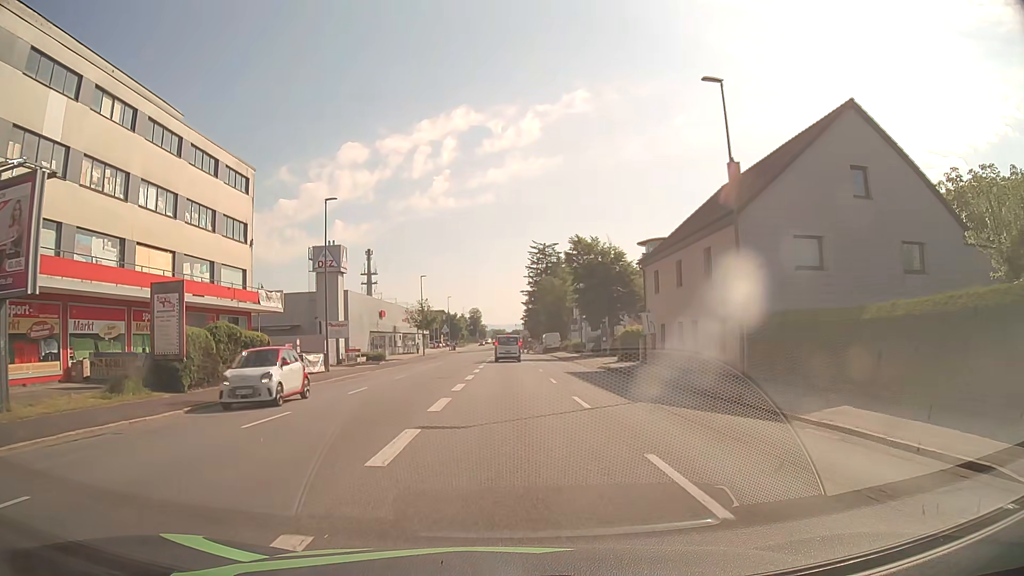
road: tertiary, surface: asphalt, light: Day
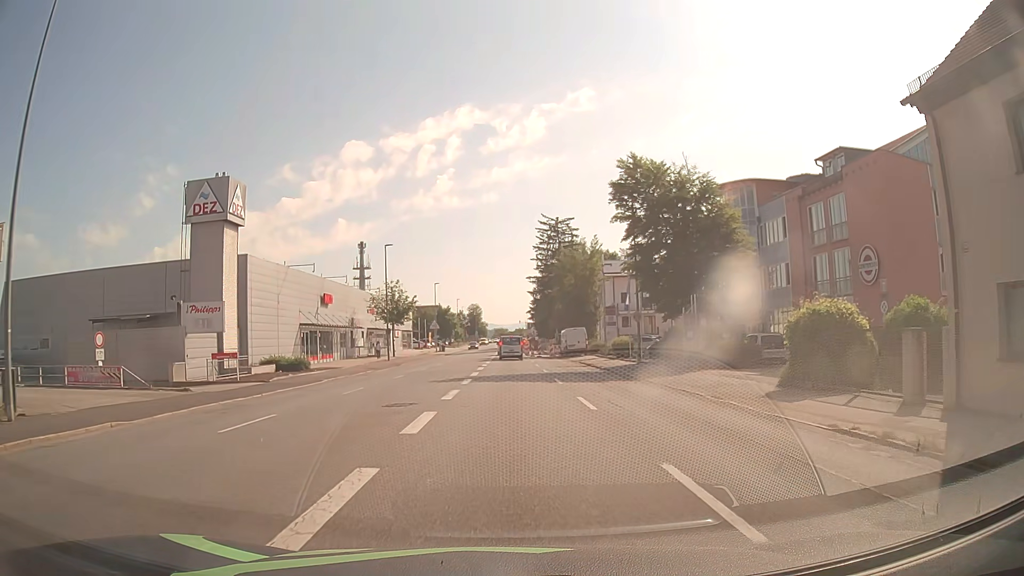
(+0.2, +27.6) m; 0°
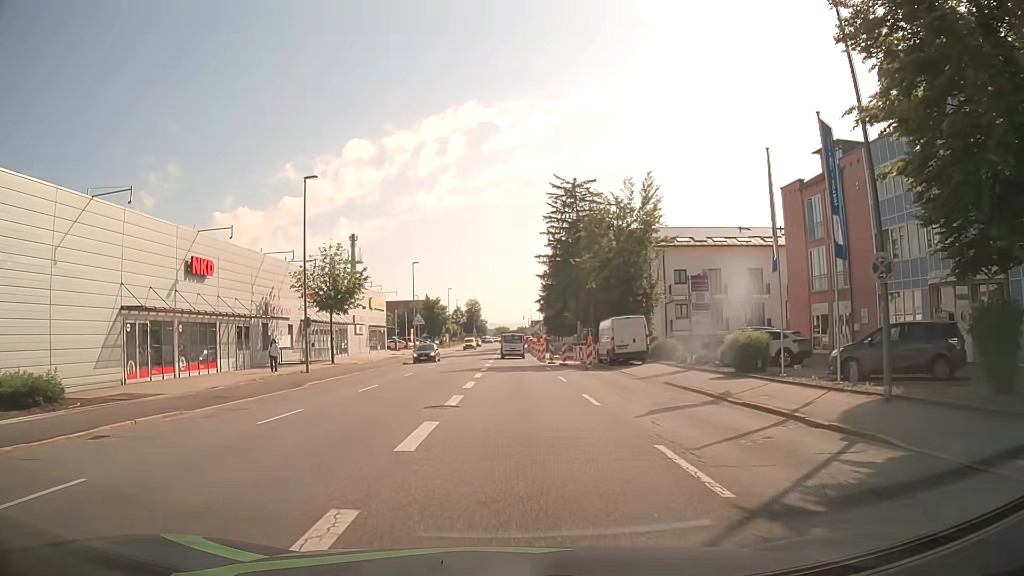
(-0.1, +25.6) m; 0°
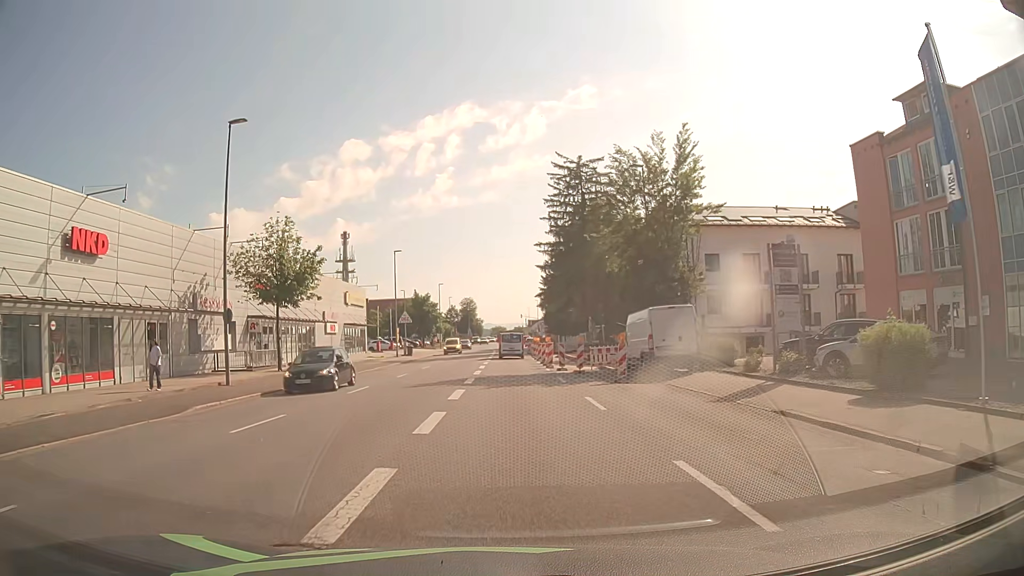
(+0.1, +10.2) m; 0°
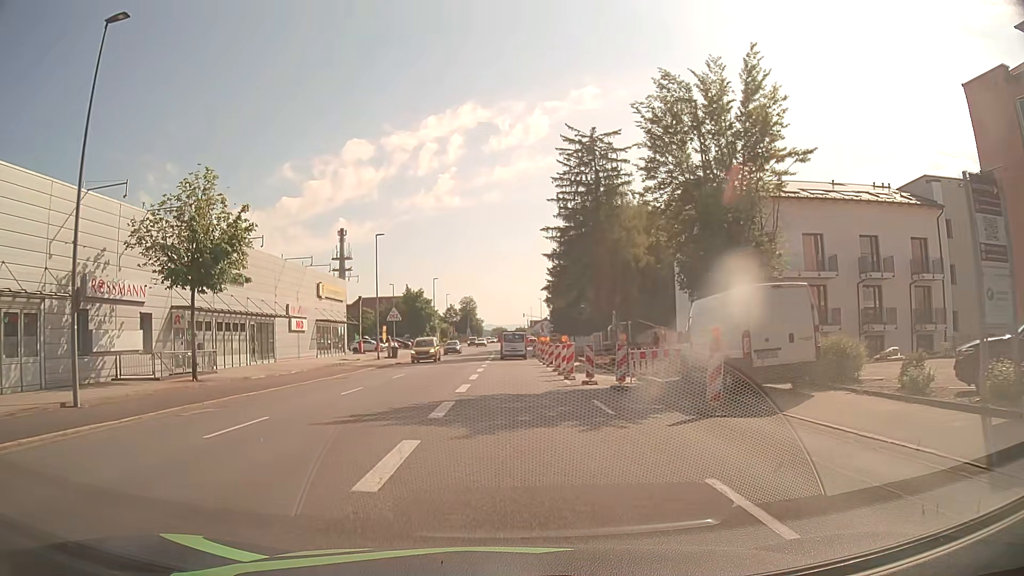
(0.0, +10.2) m; 0°
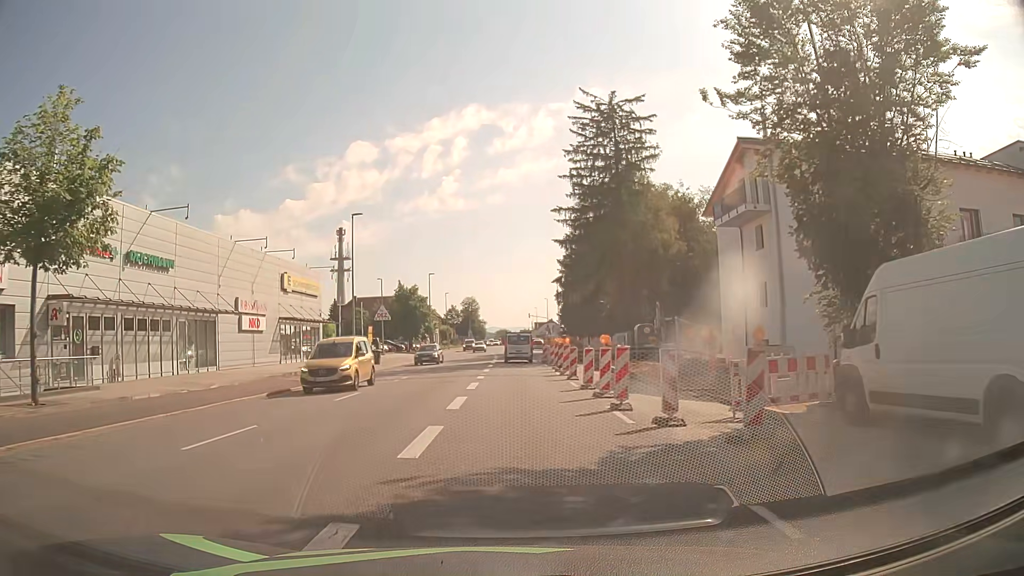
(0.0, +10.1) m; 0°
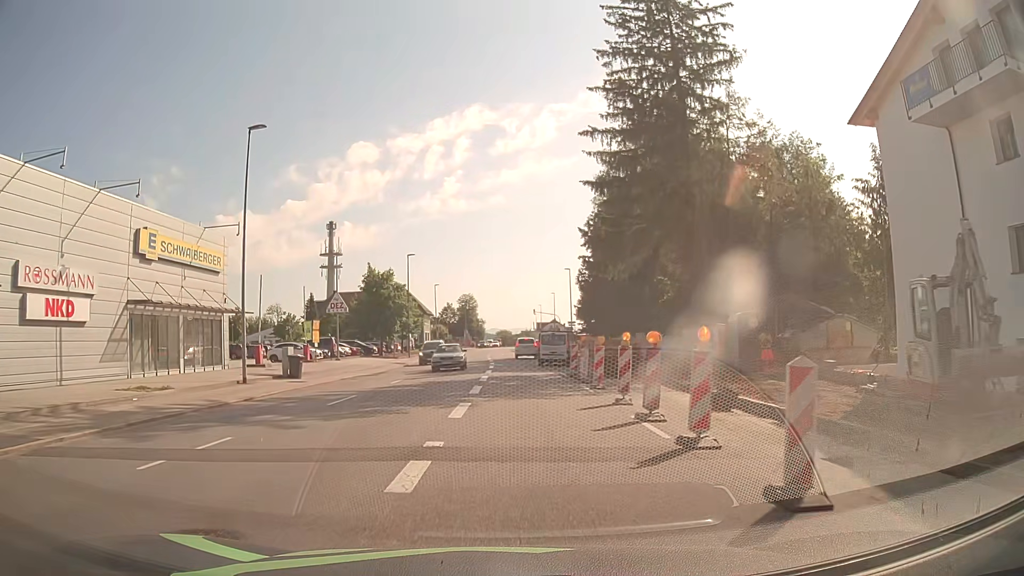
(0.0, +19.8) m; 0°
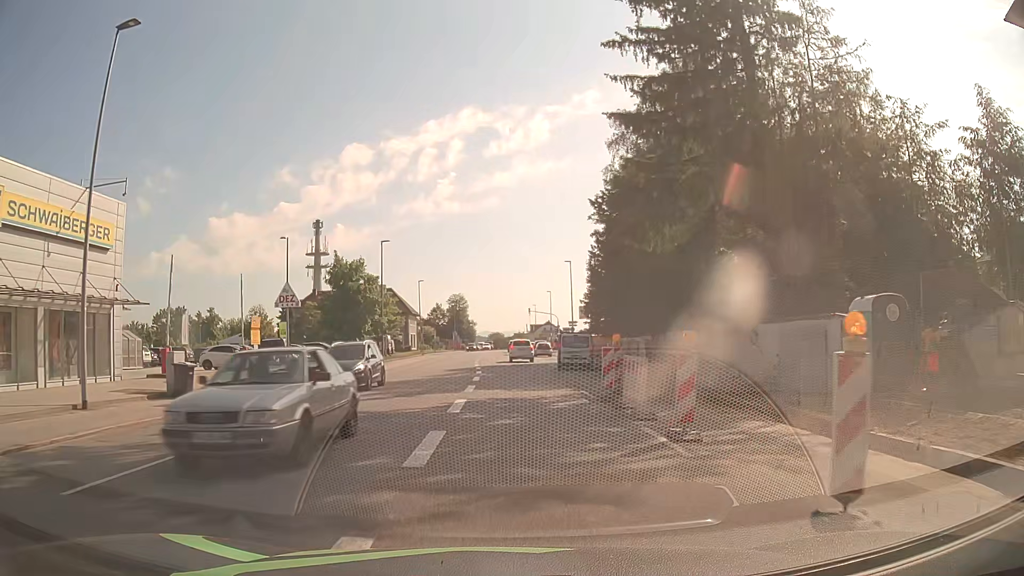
(0.0, +10.7) m; 0°
(0, +10) (0, +20) (+1, +30) (+1, +40) (+1, +50) (+1, +60) (+1, +70) (+1, +80) (+1, +90) (+1, +100) m
